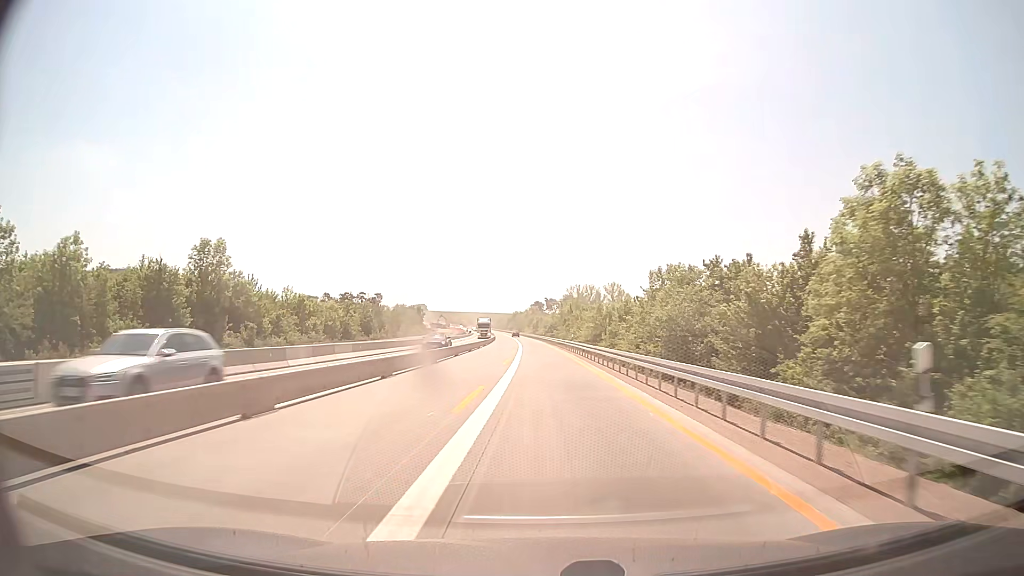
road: motorway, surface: concrete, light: Day
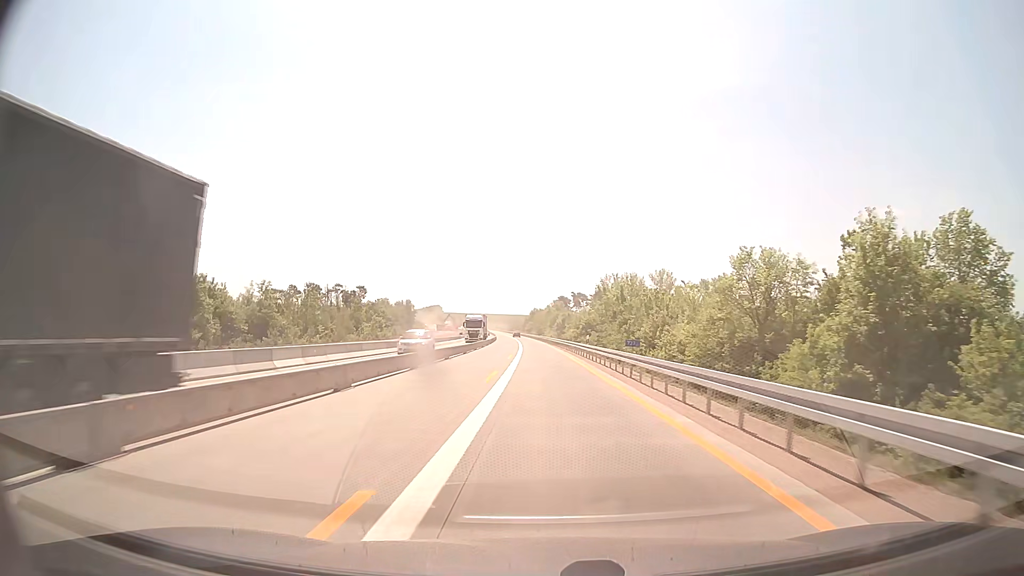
(-1.1, +65.0) m; -2°
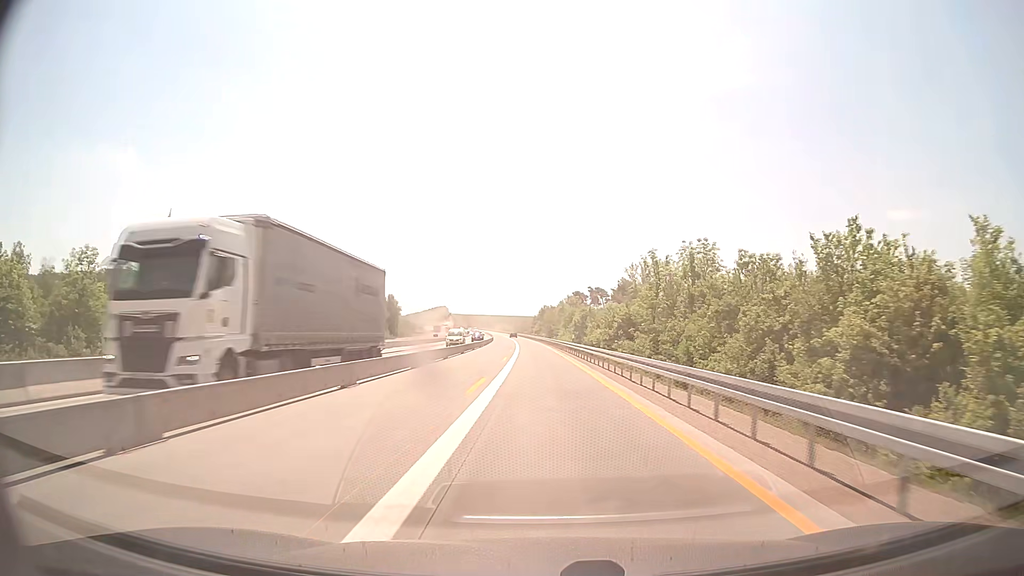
(-0.3, +39.0) m; -1°
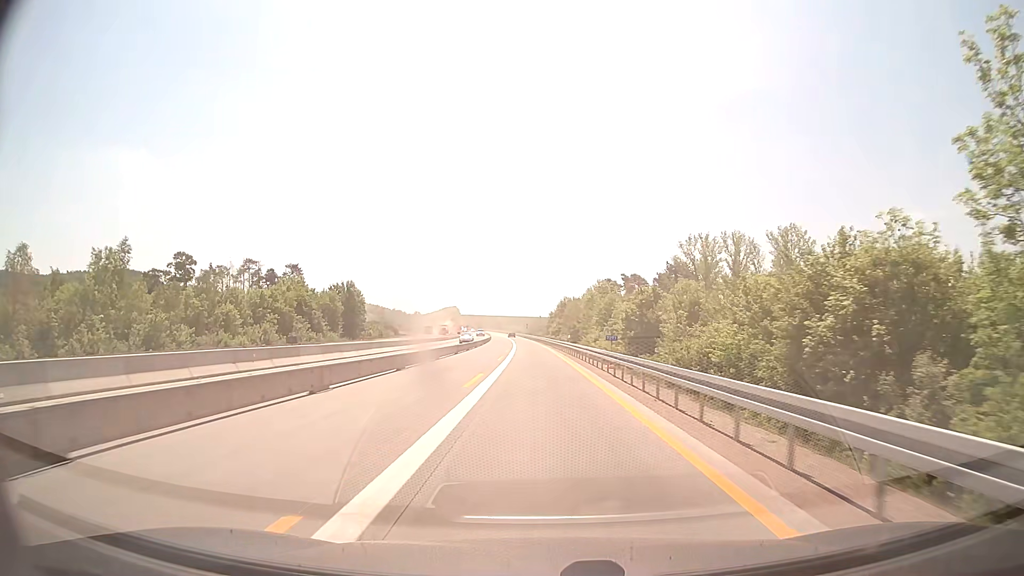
(-0.6, +52.0) m; -1°
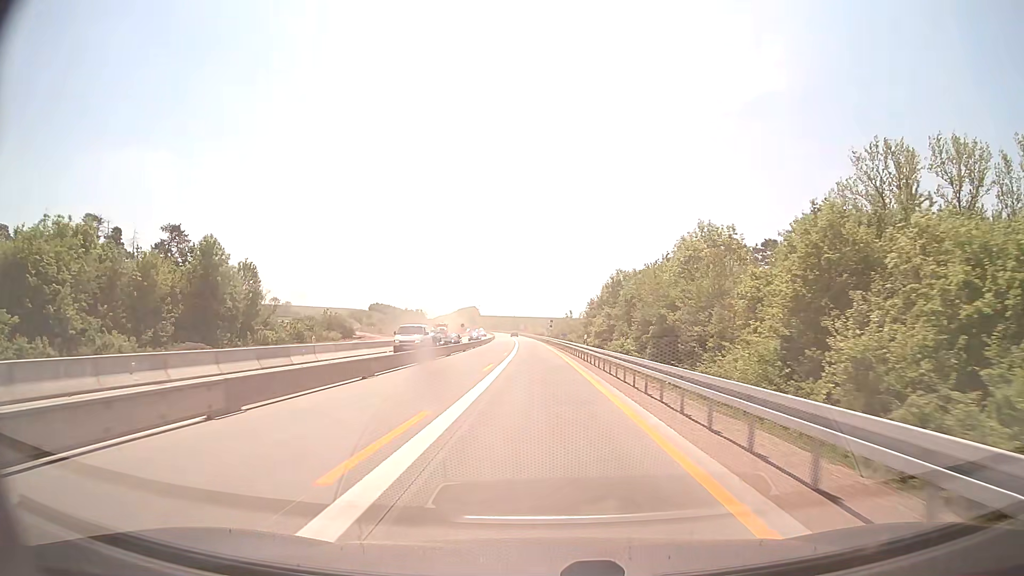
(-1.2, +65.0) m; -2°
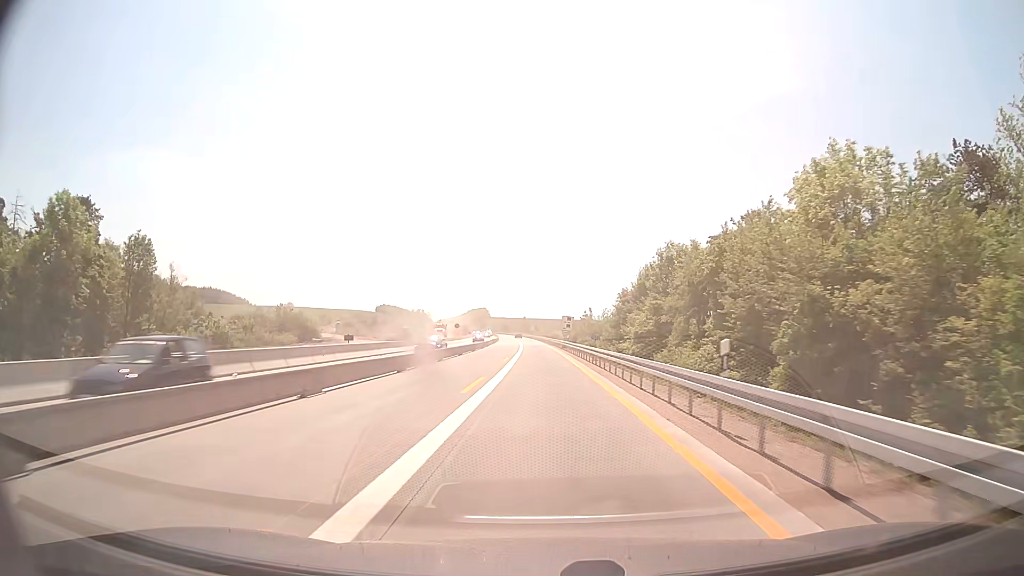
(-0.2, +26.0) m; -1°
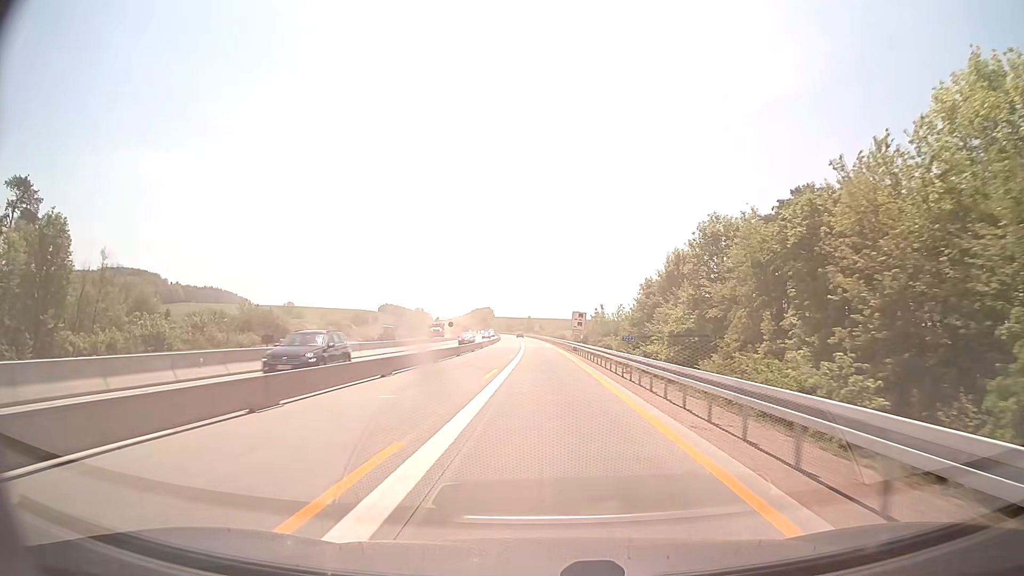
(0.0, +13.0) m; 0°
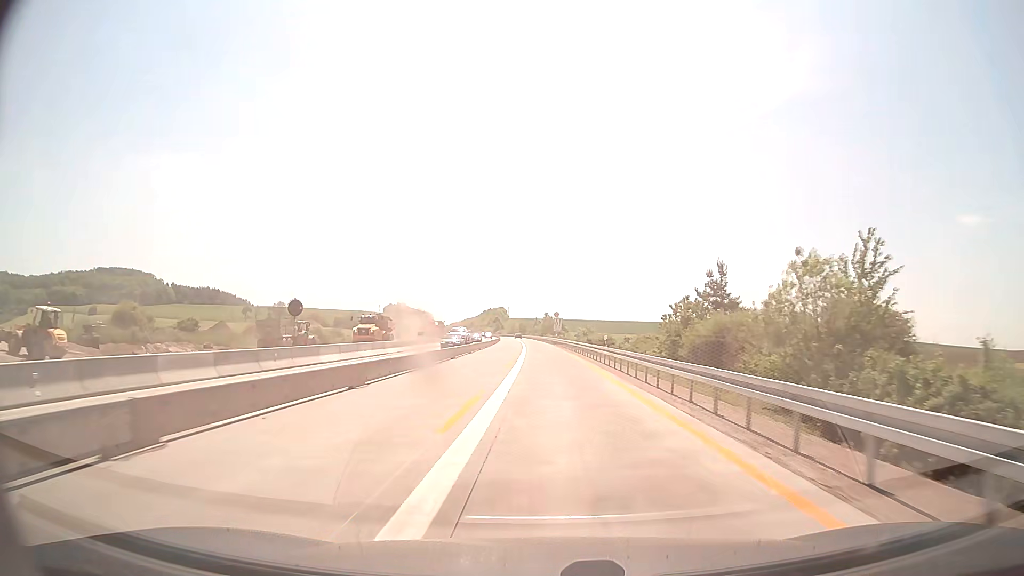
(-1.0, +65.0) m; -2°
(0, +10) (0, +20) (0, +30) (0, +40) (0, +50) (-1, +60) (-1, +70) (-1, +80) (-2, +90) (-2, +100) m
